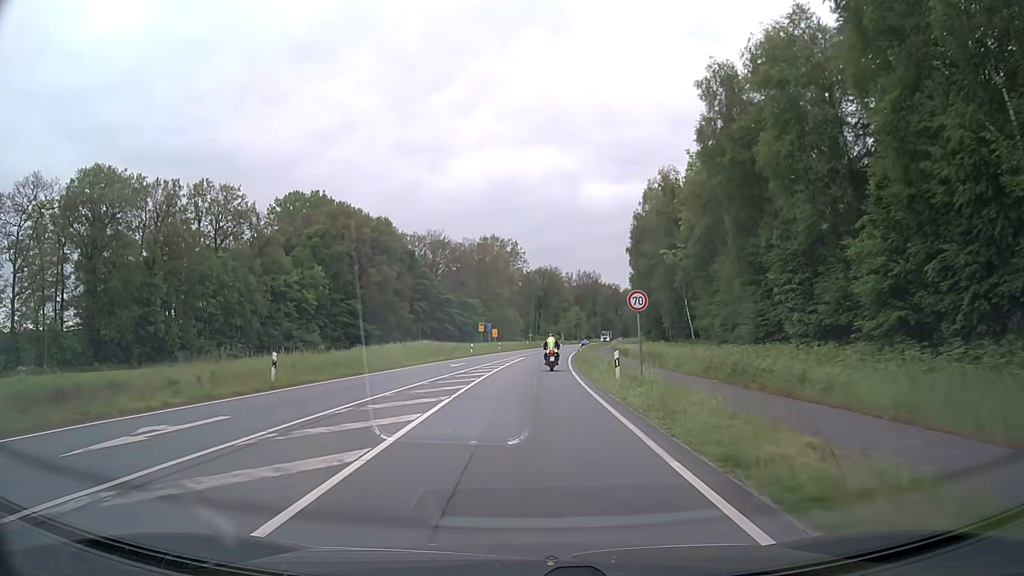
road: primary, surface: asphalt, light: Day
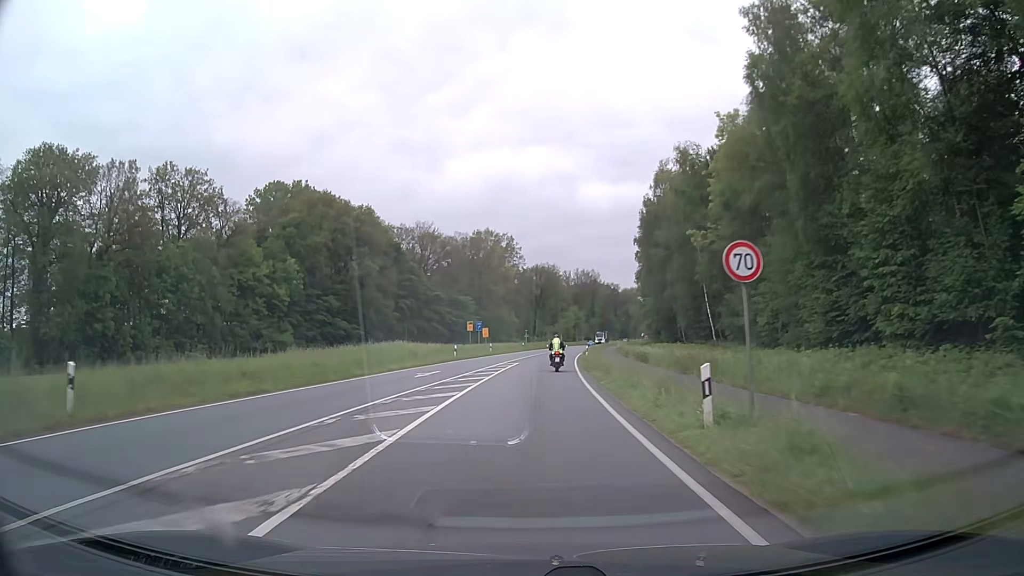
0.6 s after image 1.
(0.0, +10.4) m; 0°
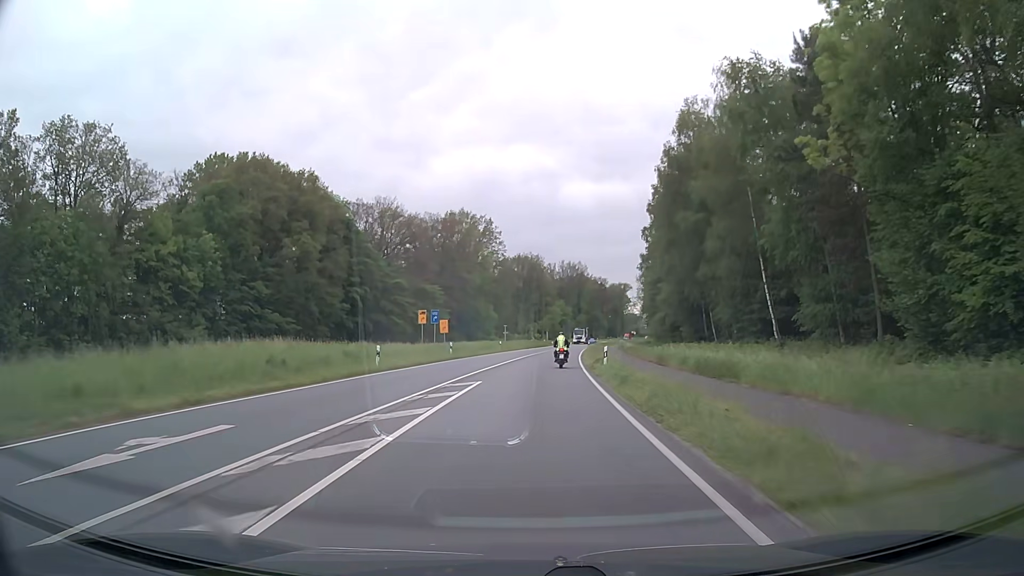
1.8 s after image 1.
(+0.2, +21.0) m; +1°
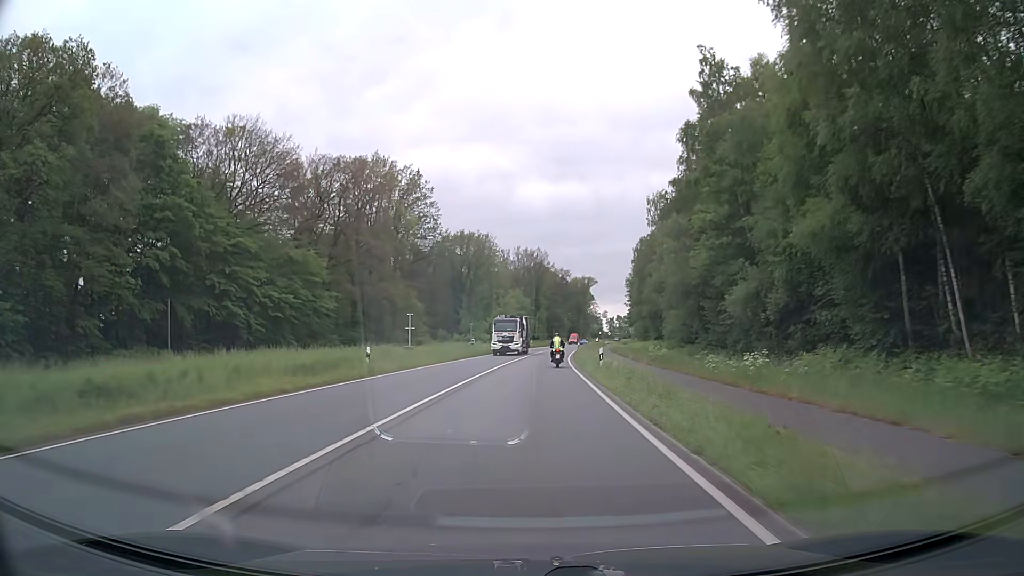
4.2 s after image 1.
(+1.5, +42.7) m; +4°
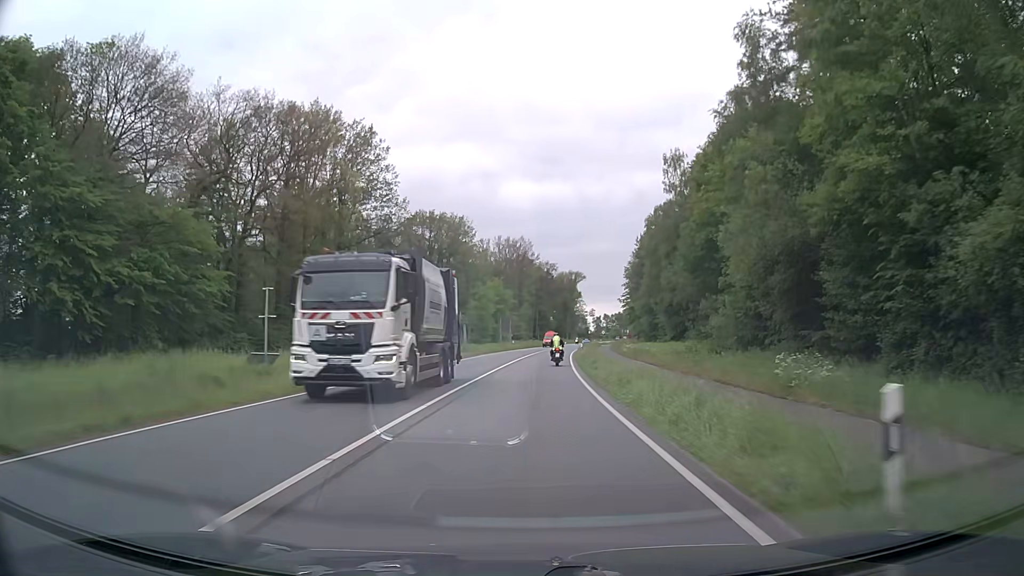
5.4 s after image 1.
(+0.3, +21.6) m; +1°
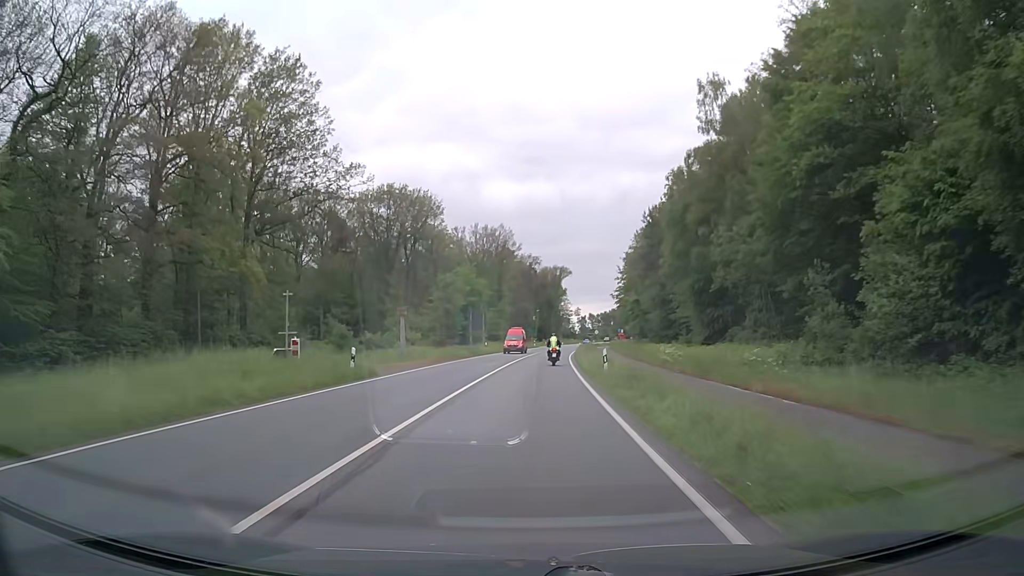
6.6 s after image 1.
(+0.4, +21.7) m; +2°
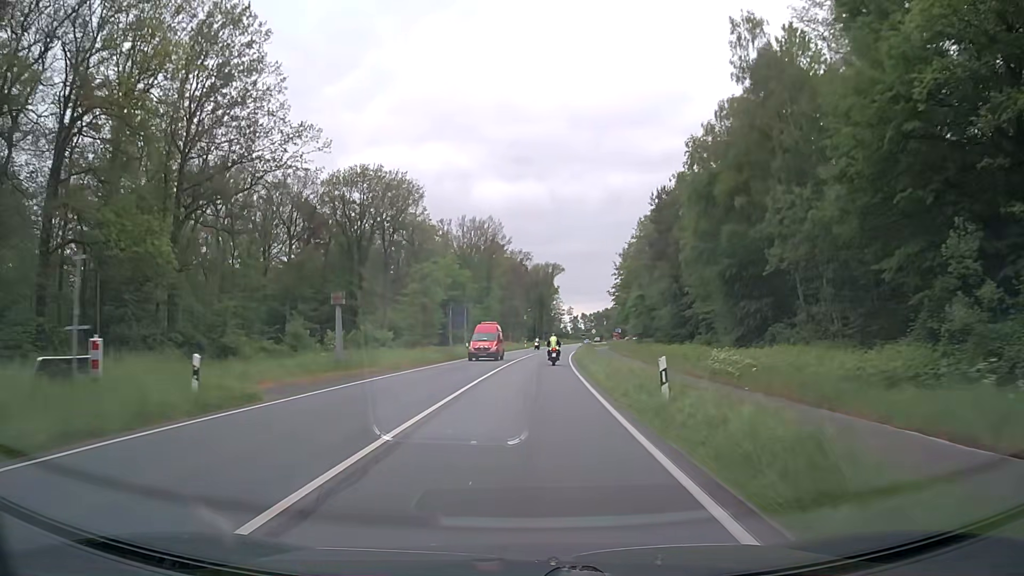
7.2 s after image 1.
(+0.1, +10.9) m; +1°
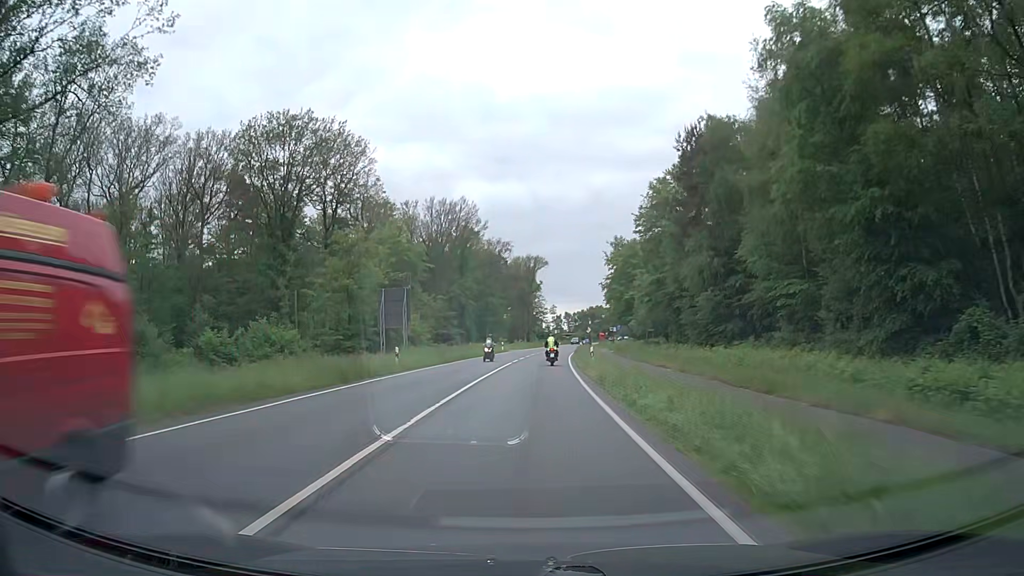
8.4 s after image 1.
(+0.4, +21.8) m; +2°
(0, +10) (0, +20) (+1, +30) (+1, +40) (+1, +50) (+2, +60) (+3, +70) (+4, +80) (+5, +90) (+6, +100) m
